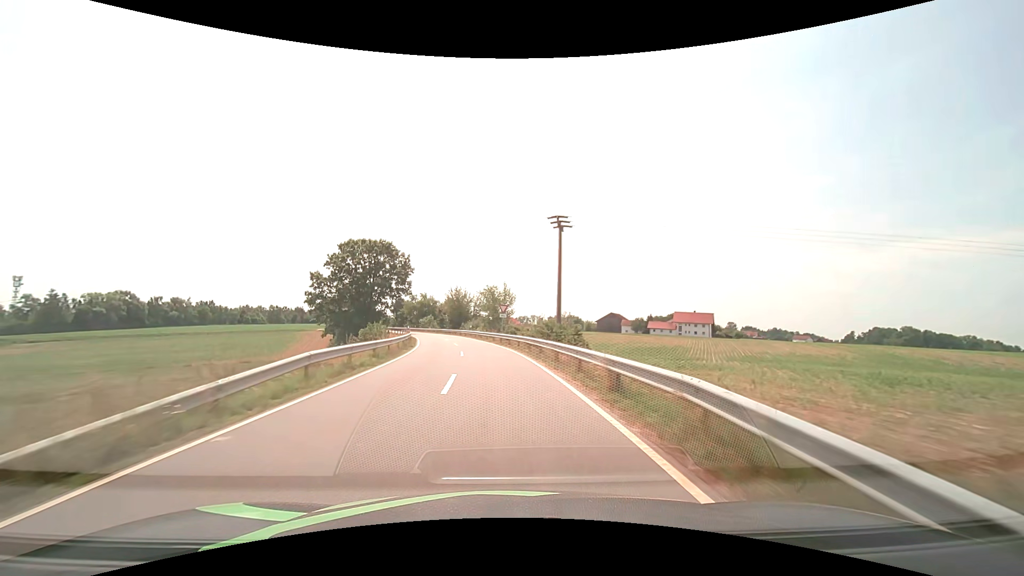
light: Day
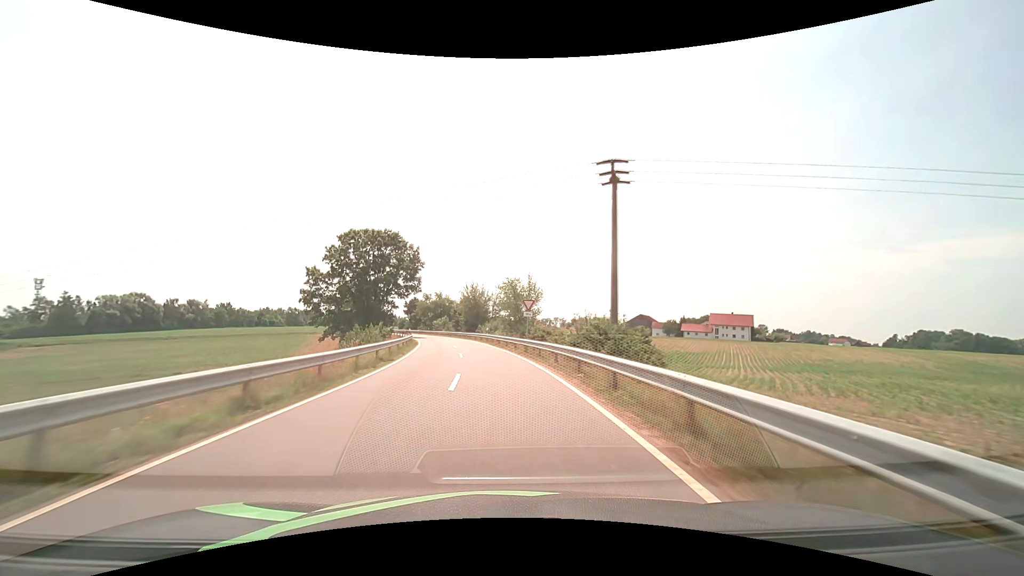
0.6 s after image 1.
(-0.2, +11.3) m; -3°
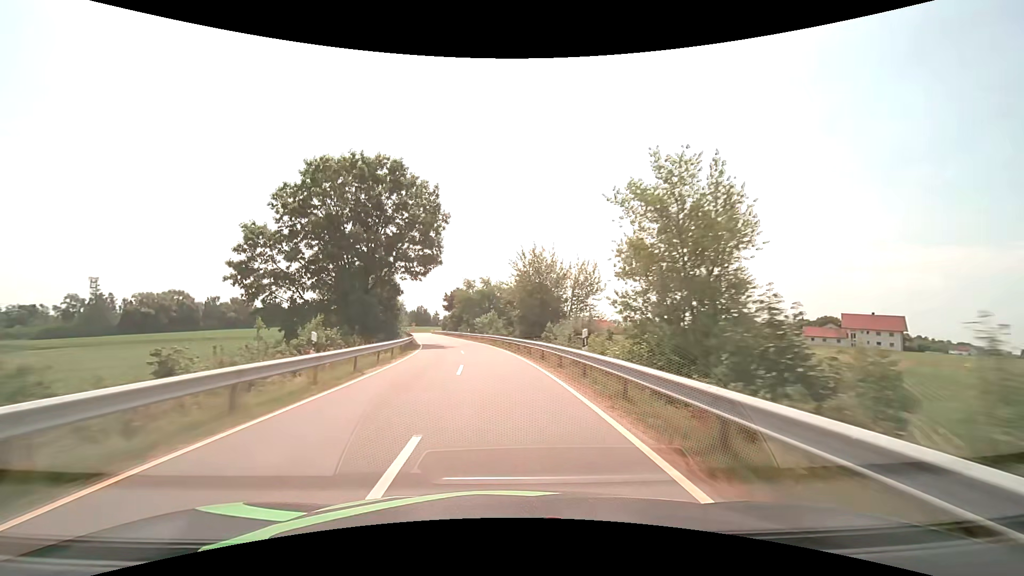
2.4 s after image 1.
(-2.1, +32.8) m; -7°
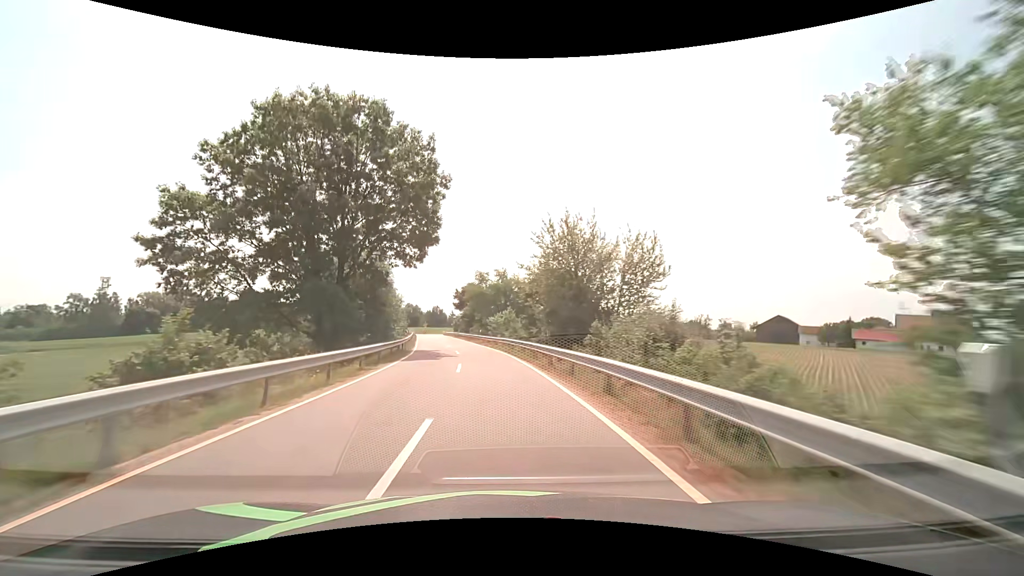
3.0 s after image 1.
(-0.2, +11.0) m; -2°
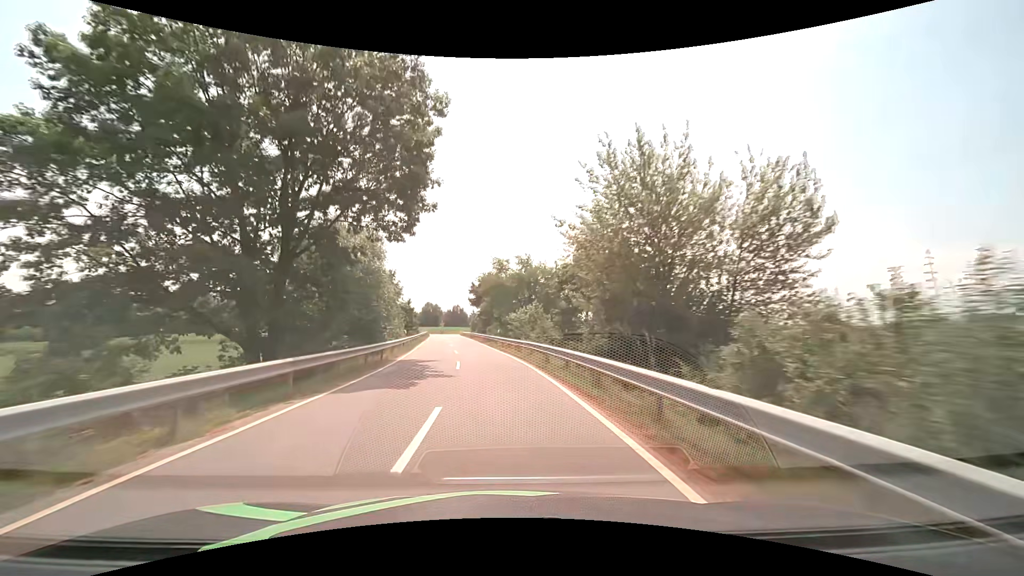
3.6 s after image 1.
(-0.2, +11.1) m; -2°
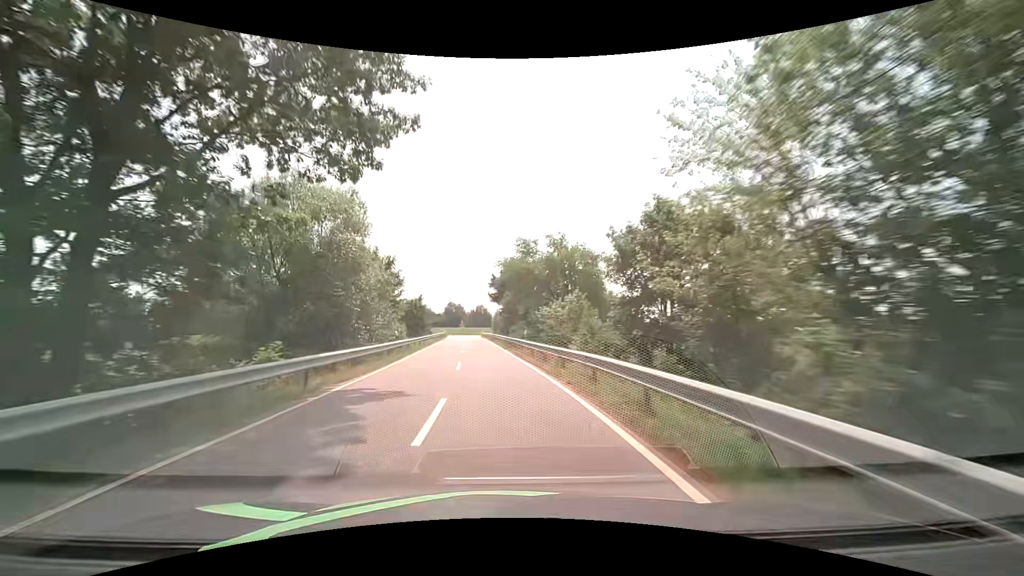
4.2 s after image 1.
(-0.3, +11.2) m; -3°
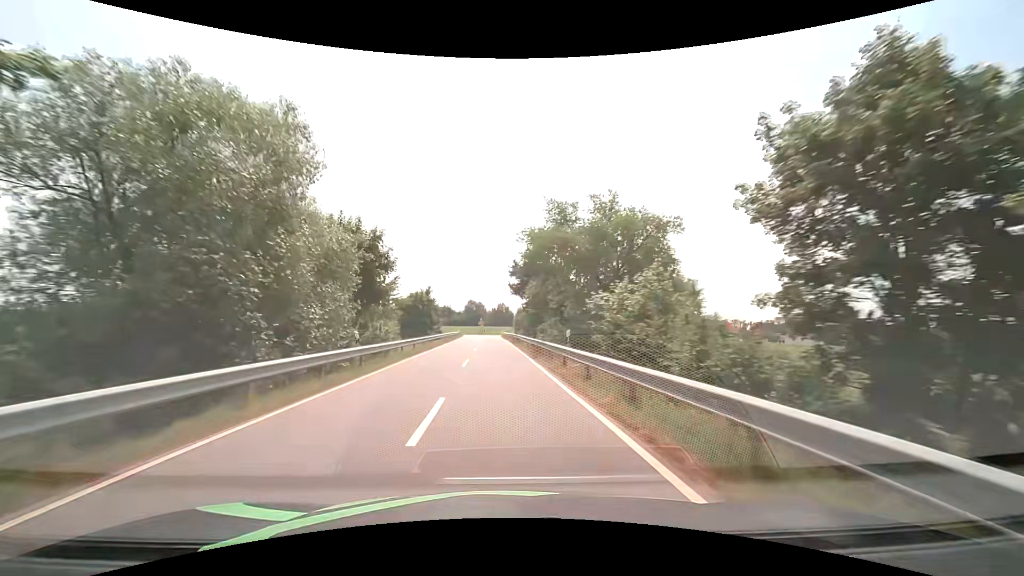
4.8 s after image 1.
(-0.3, +11.3) m; -3°
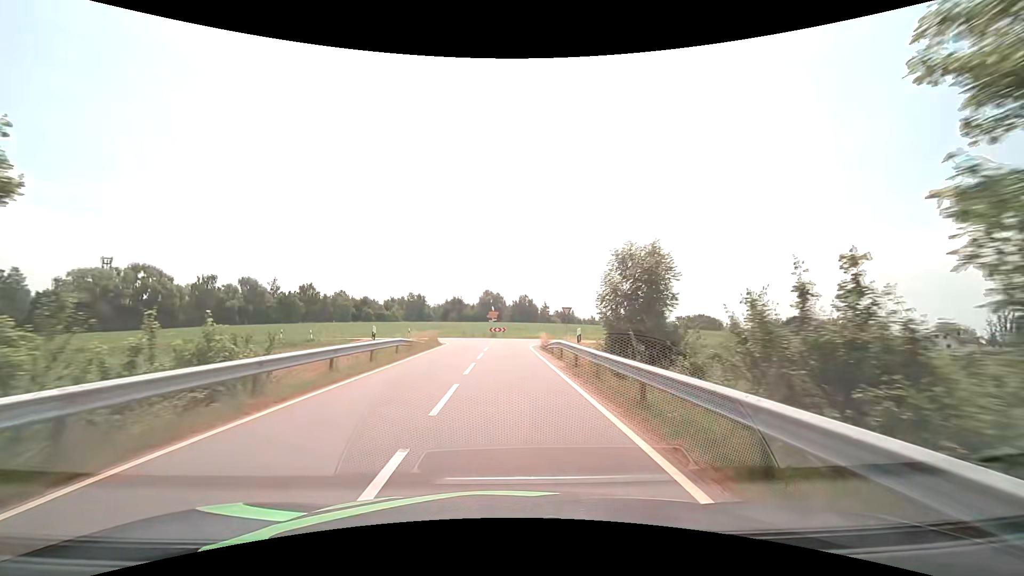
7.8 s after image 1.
(-1.8, +51.8) m; -2°
(0, +10) (0, +20) (0, +30) (+1, +40) (+7, +48) (+16, +52) (+26, +53) (+36, +55) (+46, +57) (+55, +59) m
